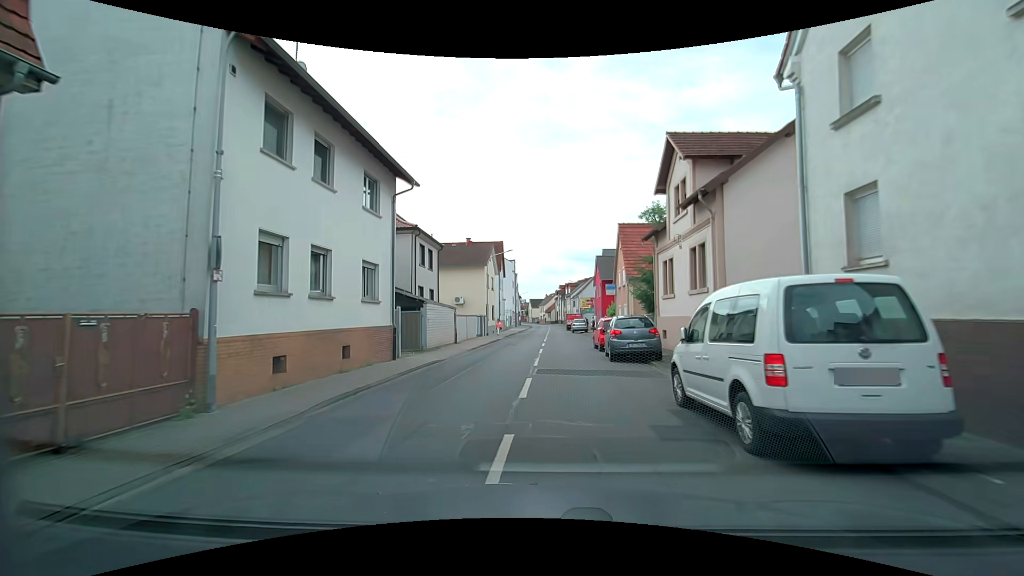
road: tertiary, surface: asphalt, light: Day
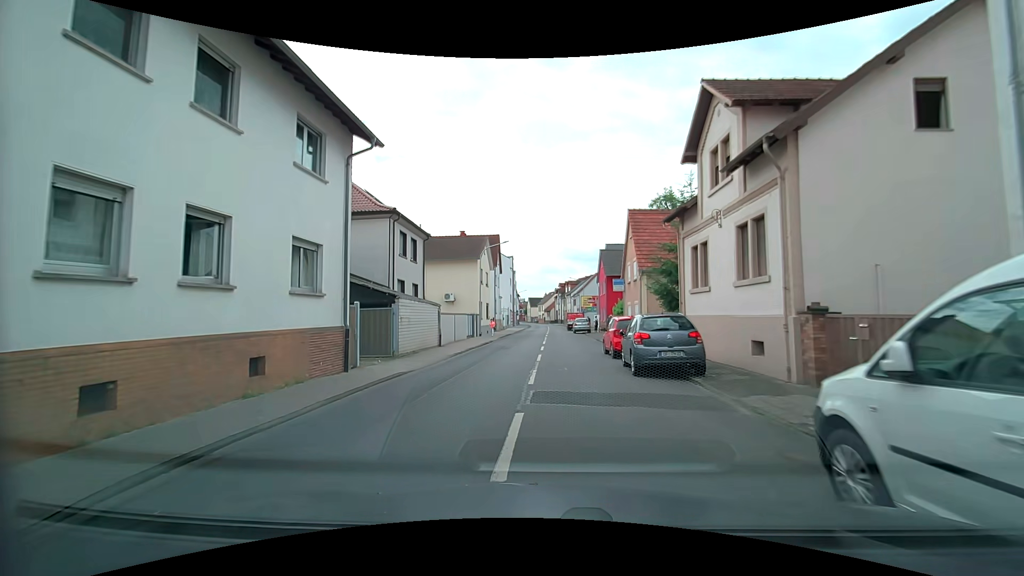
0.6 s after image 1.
(0.0, +4.5) m; 0°
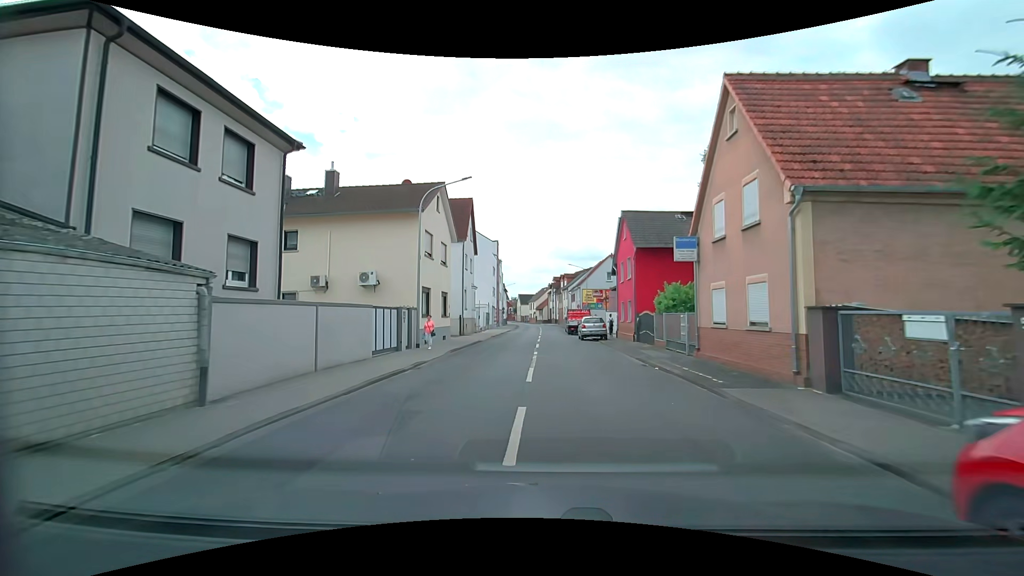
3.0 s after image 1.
(+0.1, +17.9) m; +1°
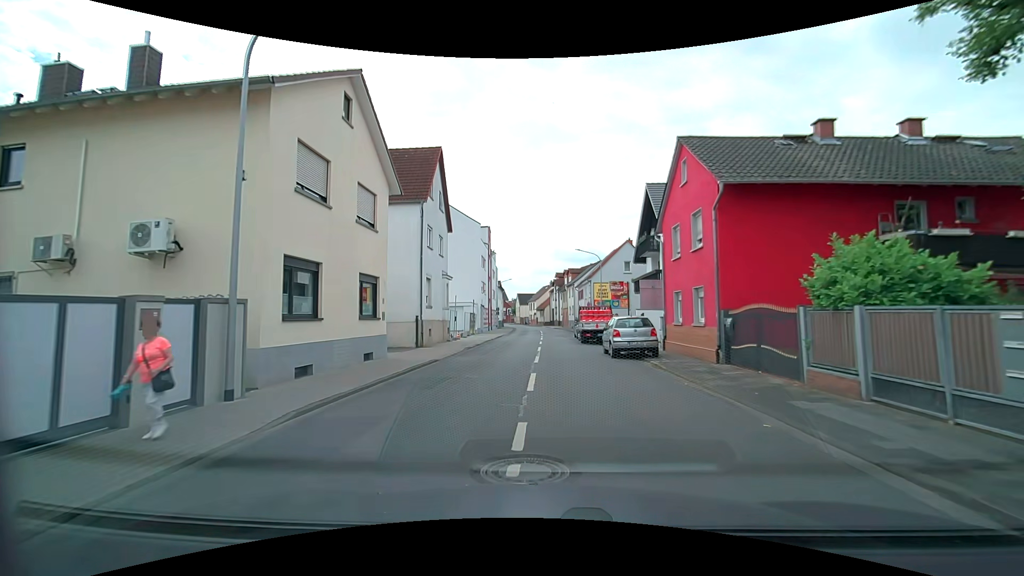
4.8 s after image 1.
(-0.1, +13.5) m; 0°
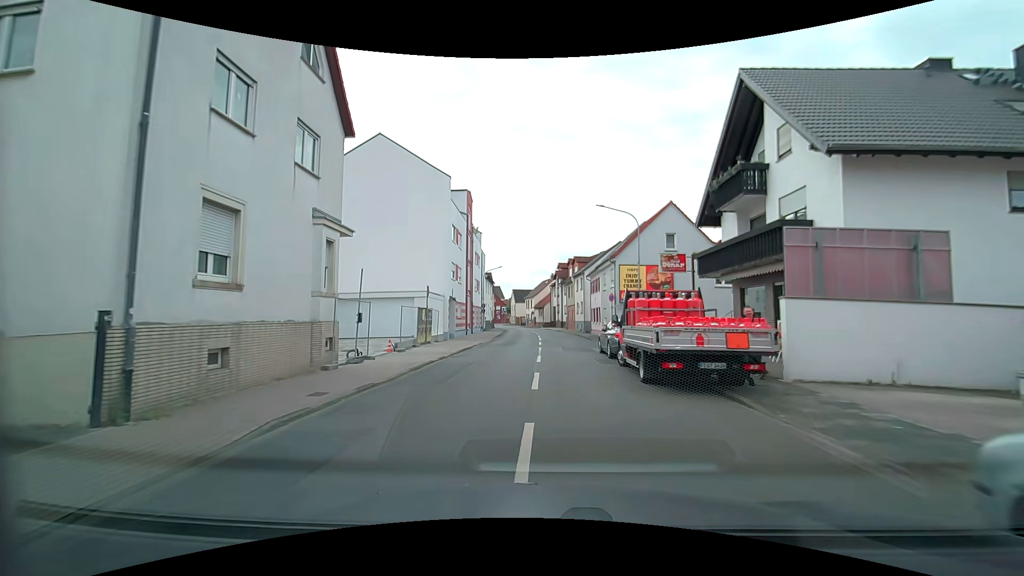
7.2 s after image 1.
(-0.1, +17.8) m; +1°
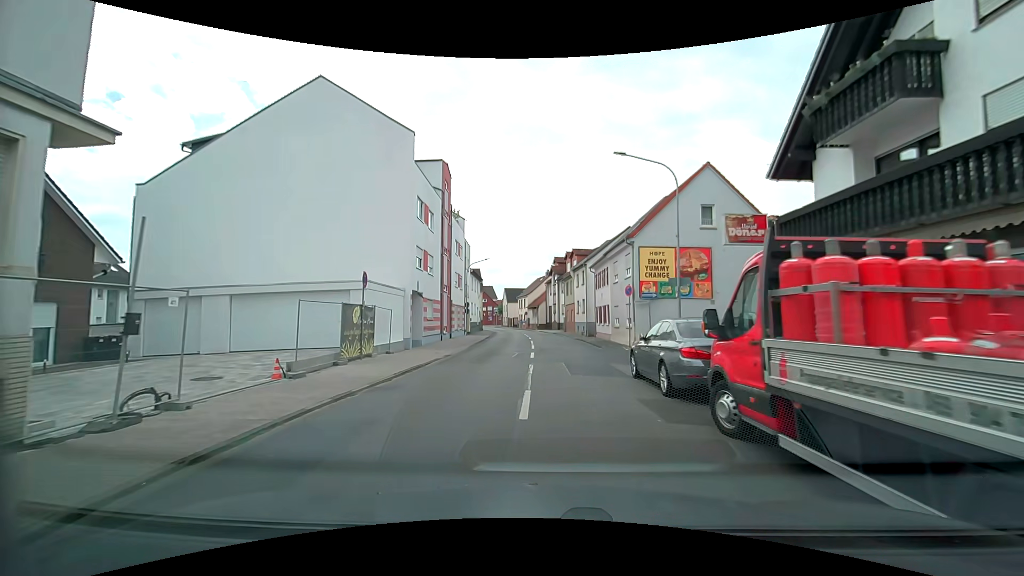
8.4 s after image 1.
(-0.1, +8.9) m; -1°
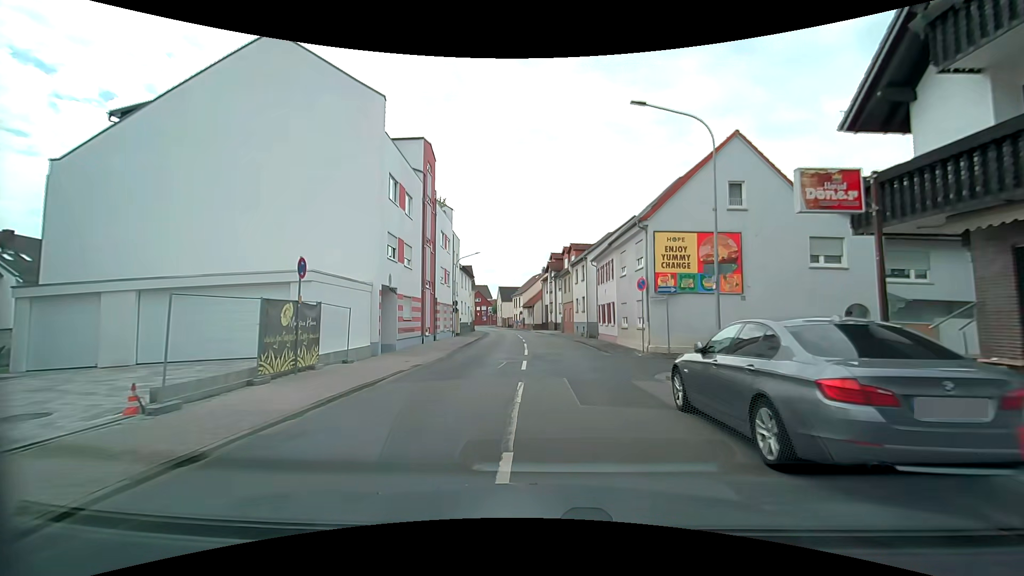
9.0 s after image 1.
(+0.1, +4.5) m; +1°
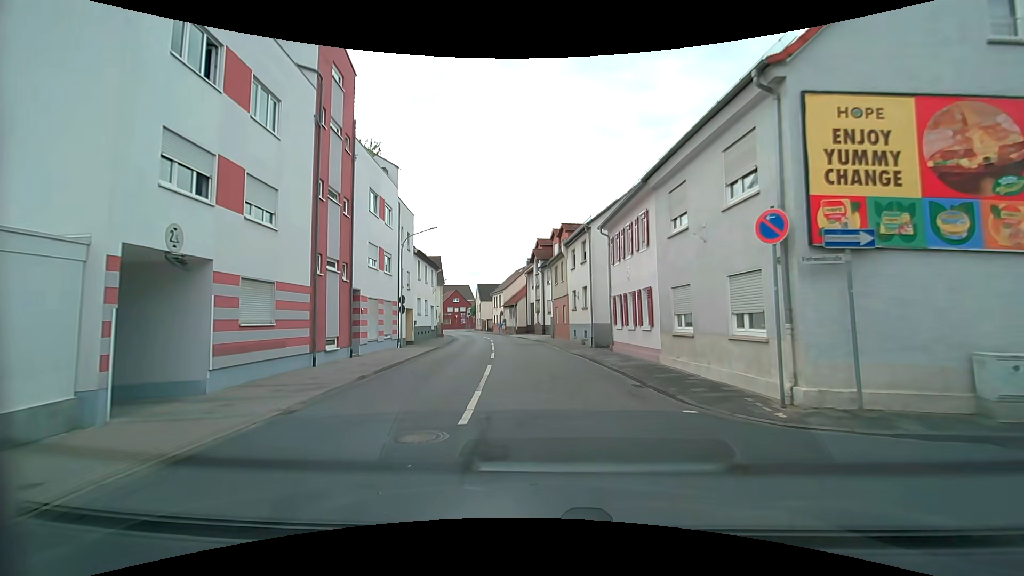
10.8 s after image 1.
(+0.1, +13.4) m; +2°
(0, +10) (-1, +20) (-1, +30) (-2, +40) (-4, +50) (-6, +59) (-9, +69) (-12, +79) (-15, +88) (-19, +97) m
